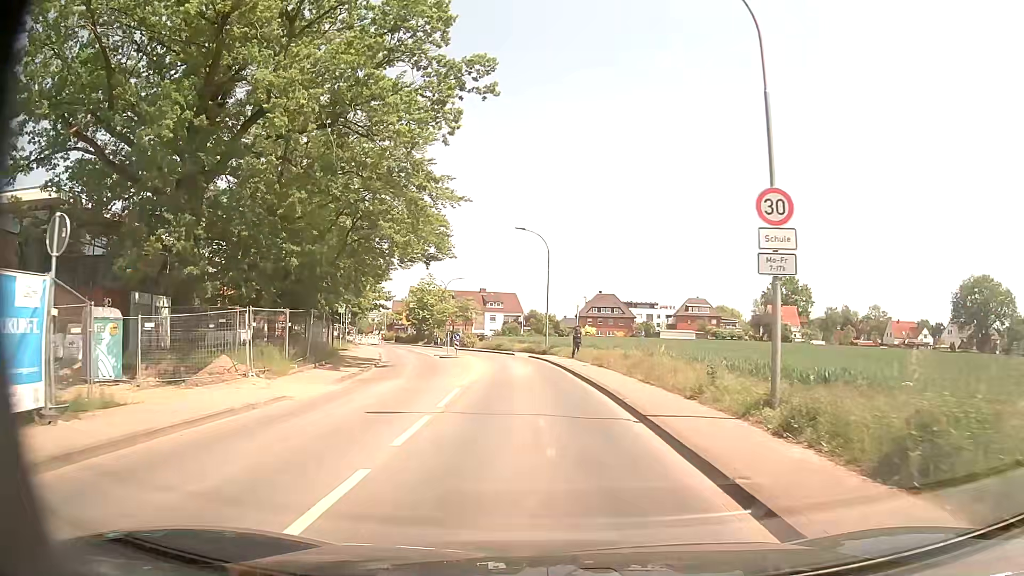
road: tertiary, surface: asphalt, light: Day
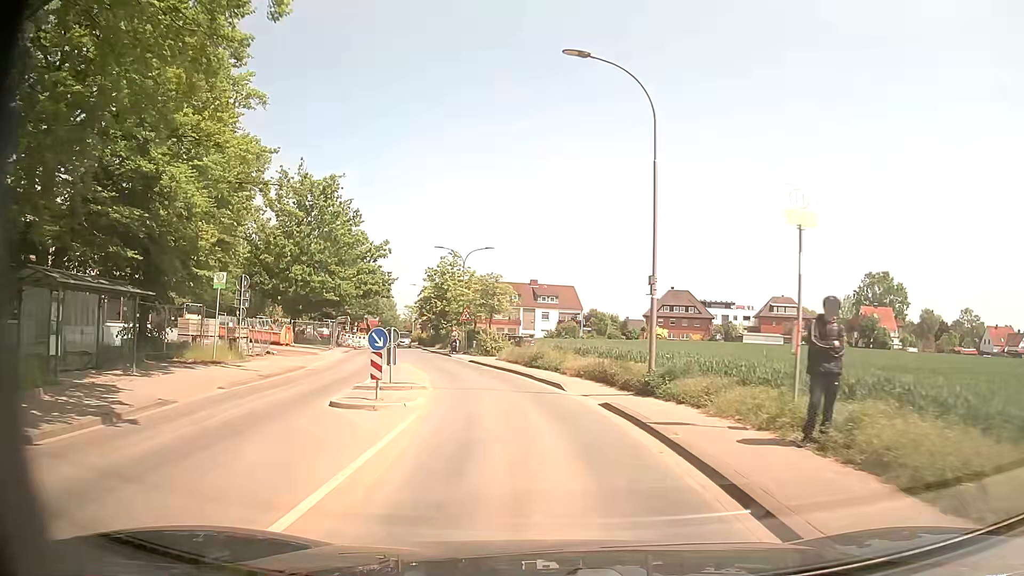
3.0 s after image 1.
(-1.2, +26.6) m; -5°
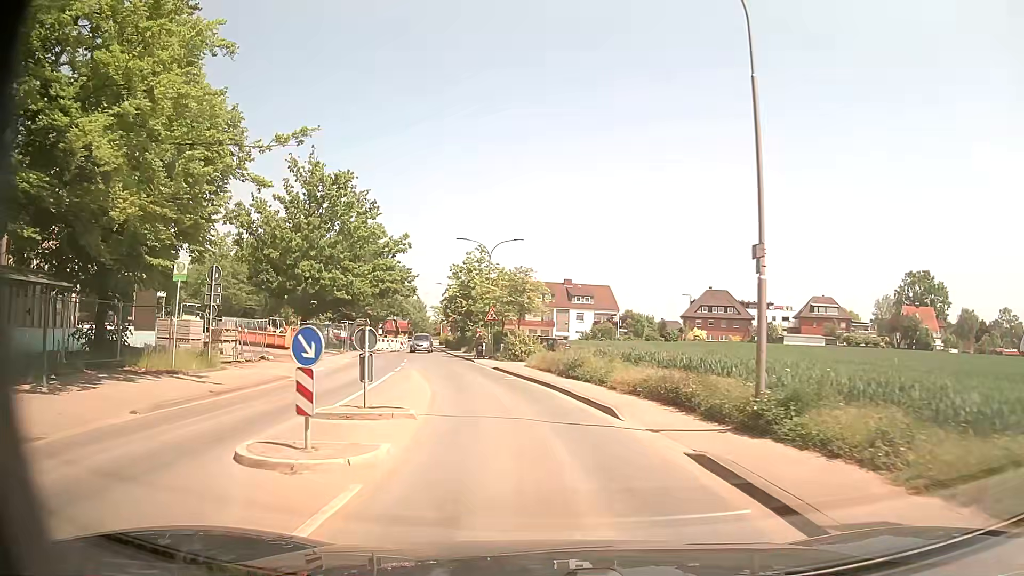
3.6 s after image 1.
(-0.1, +5.4) m; -3°
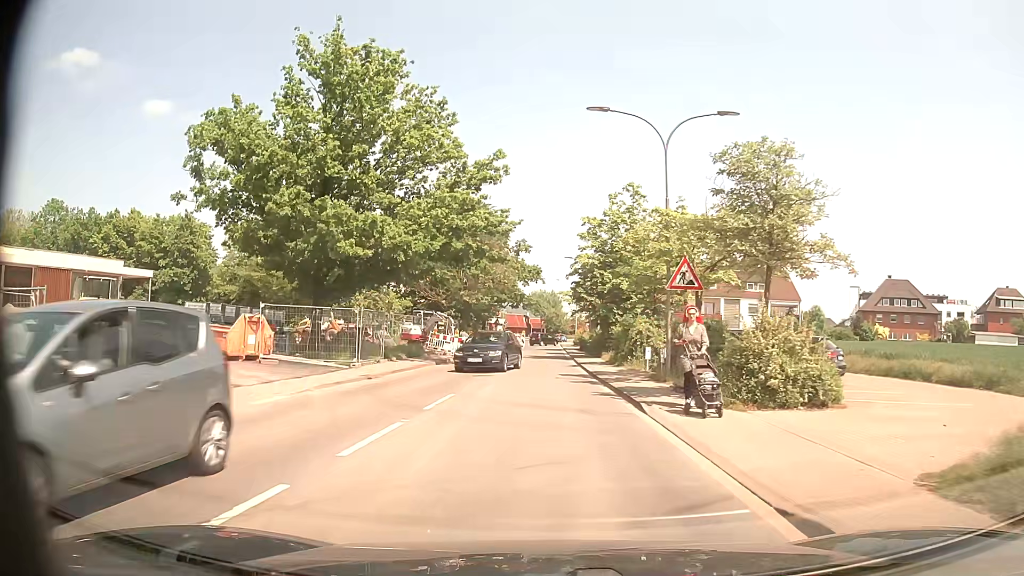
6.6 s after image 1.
(-2.6, +24.4) m; -11°
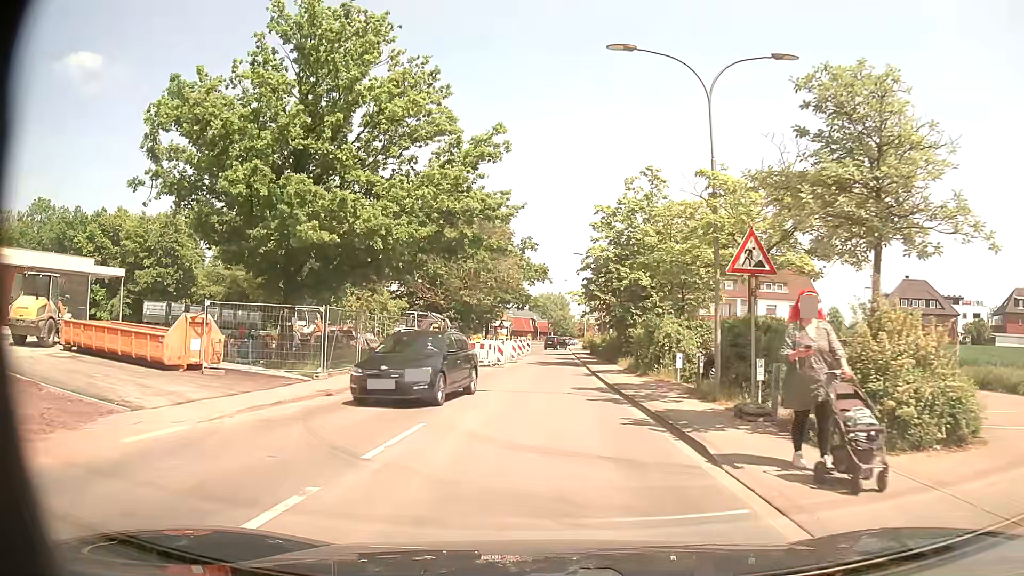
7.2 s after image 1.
(-0.1, +4.5) m; -1°
